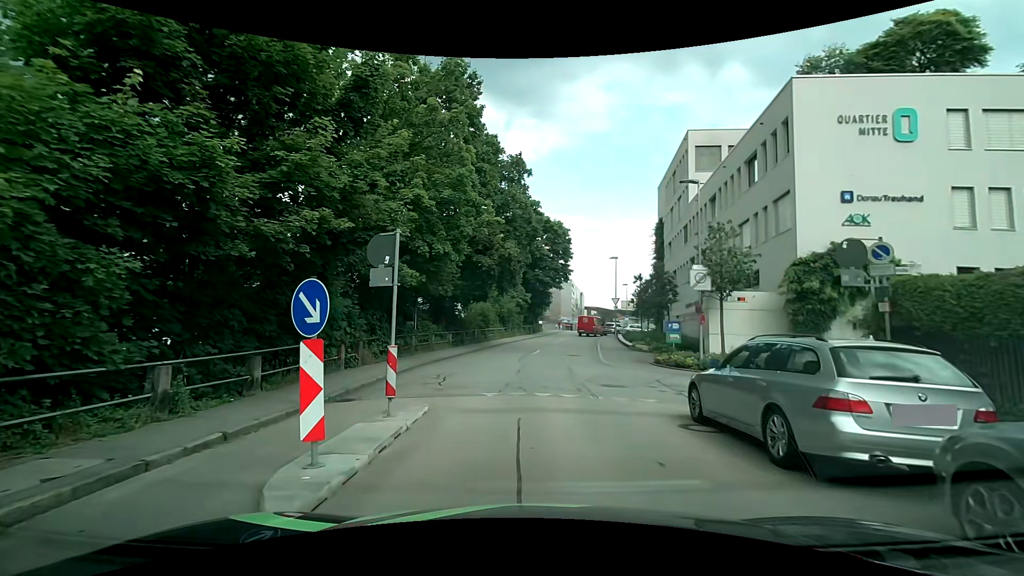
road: residential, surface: asphalt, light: Day
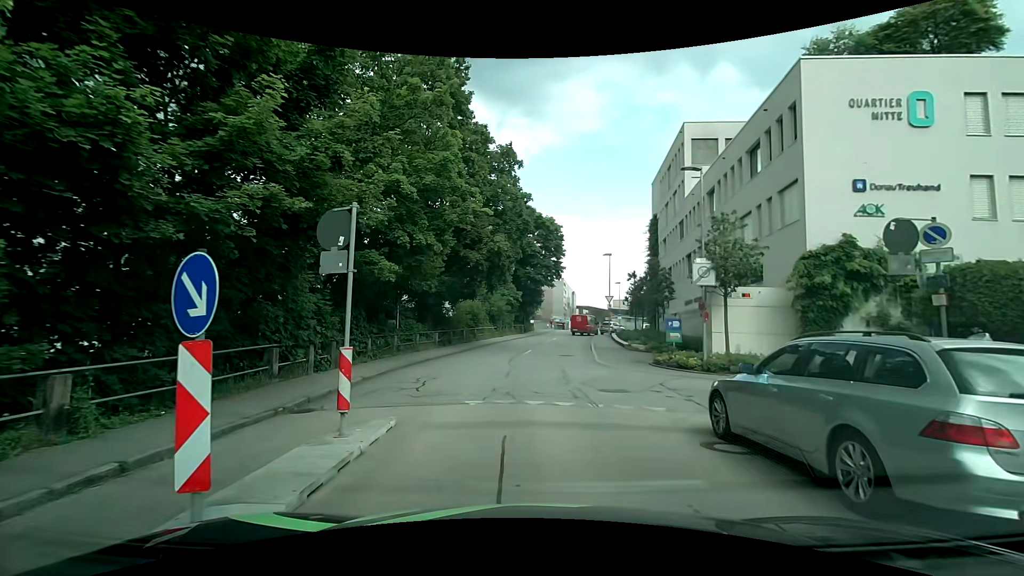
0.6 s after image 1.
(0.0, +1.6) m; 0°
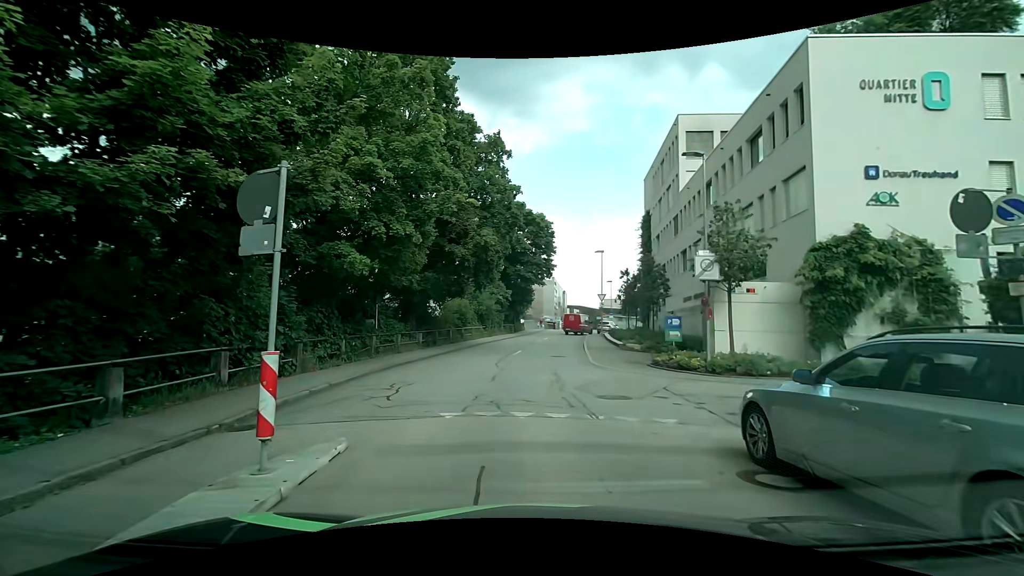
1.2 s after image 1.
(0.0, +1.6) m; +2°
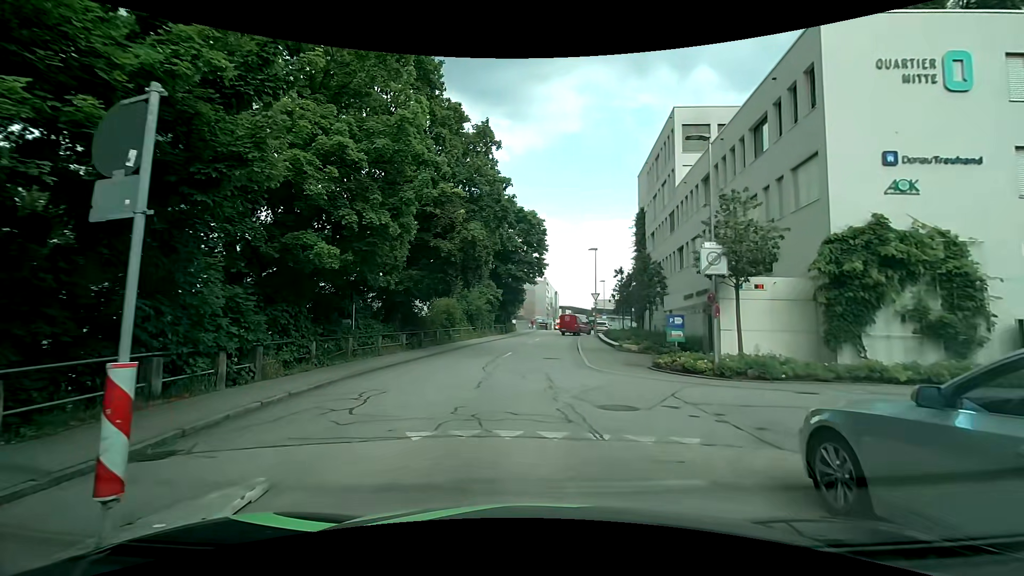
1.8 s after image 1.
(0.0, +1.7) m; 0°
